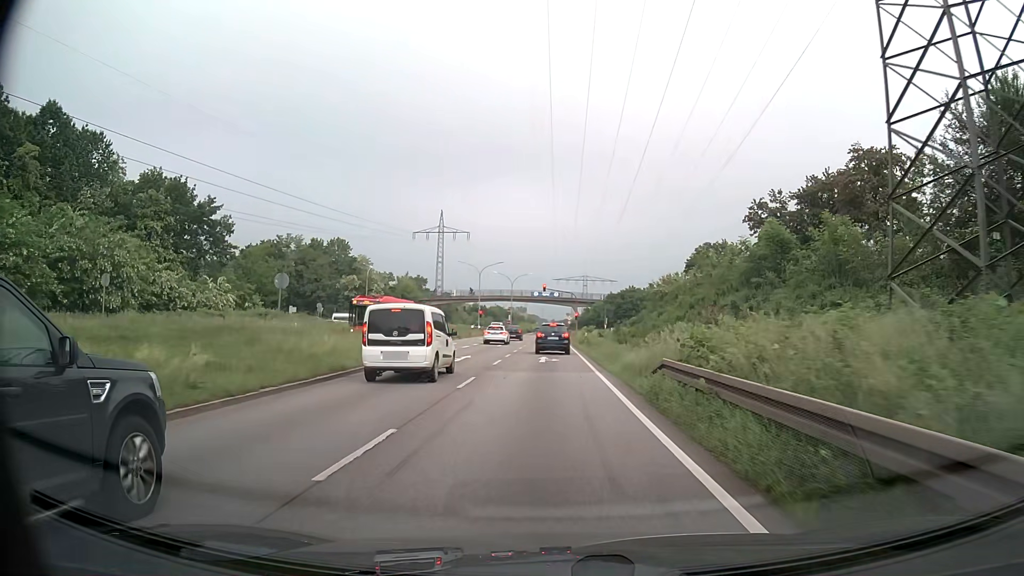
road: primary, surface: asphalt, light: Day
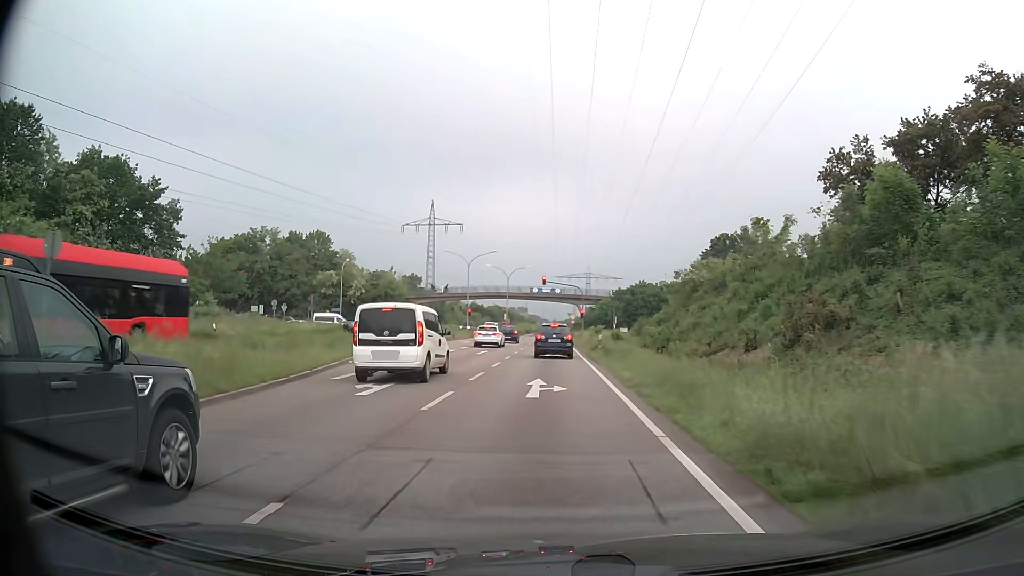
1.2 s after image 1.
(0.0, +12.8) m; 0°
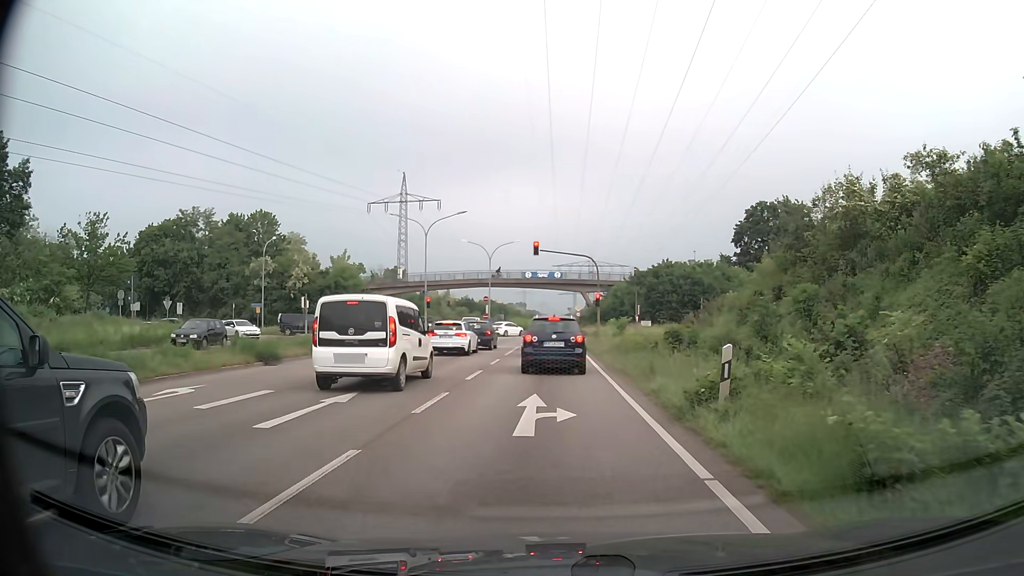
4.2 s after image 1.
(0.0, +24.2) m; 0°
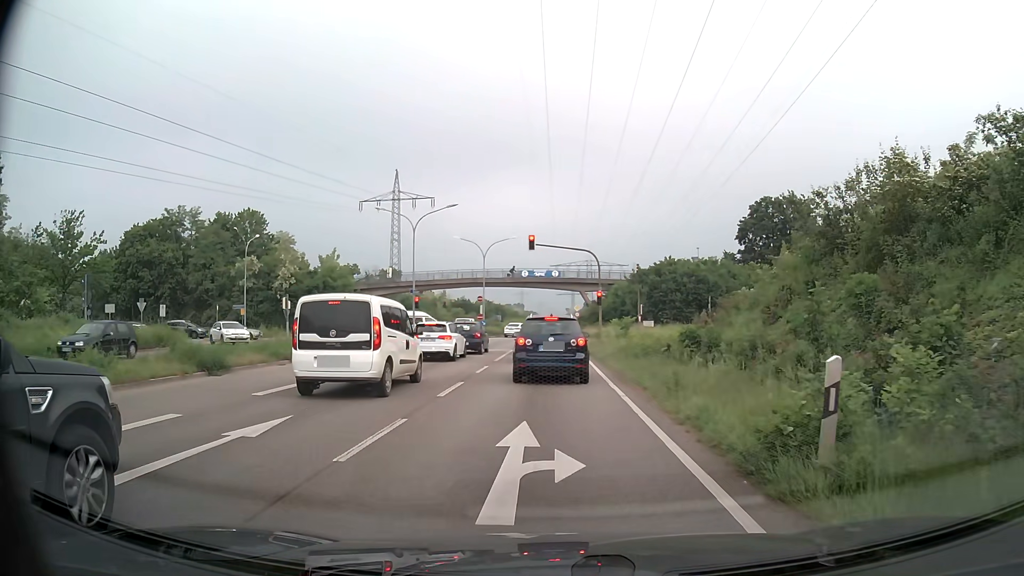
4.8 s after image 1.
(0.0, +3.5) m; 0°
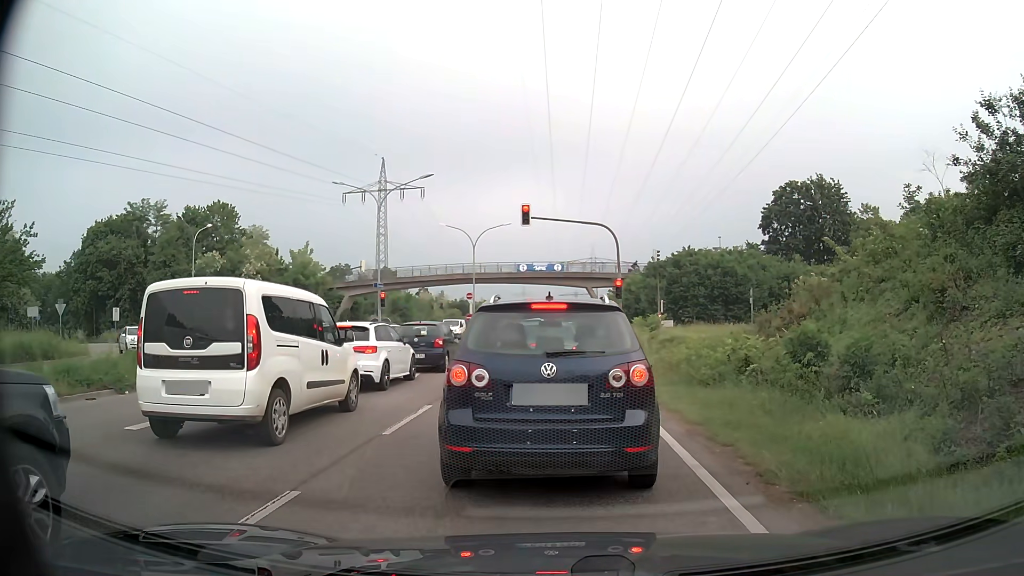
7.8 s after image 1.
(-0.1, +9.8) m; +1°
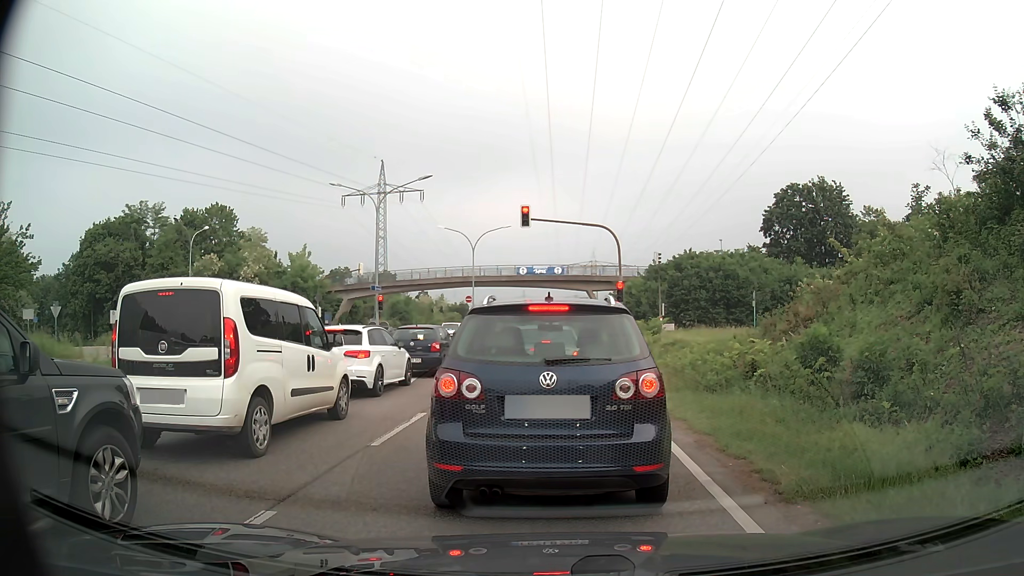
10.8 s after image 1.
(0.0, +0.5) m; 0°
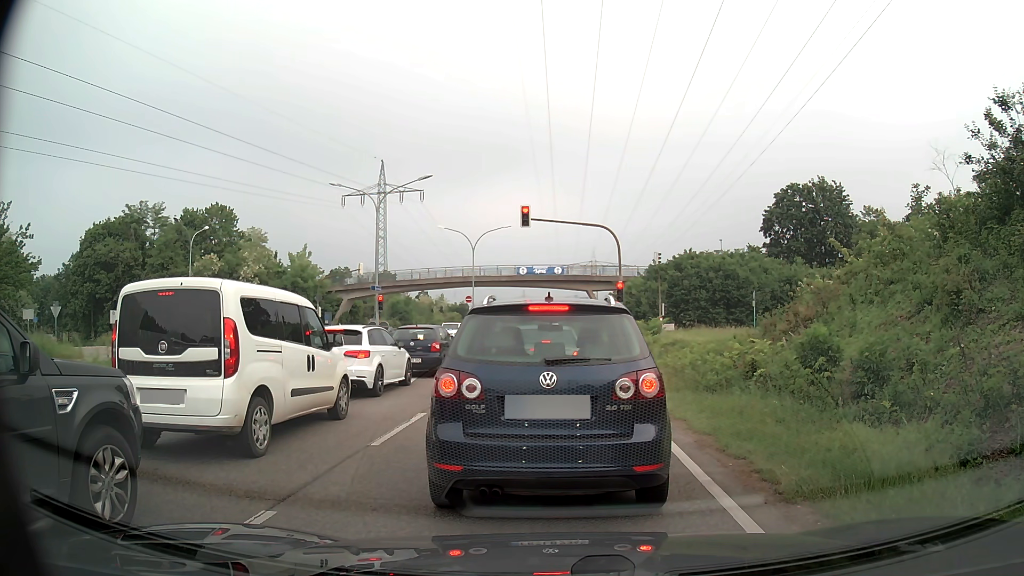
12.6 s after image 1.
(0.0, 0.0) m; 0°
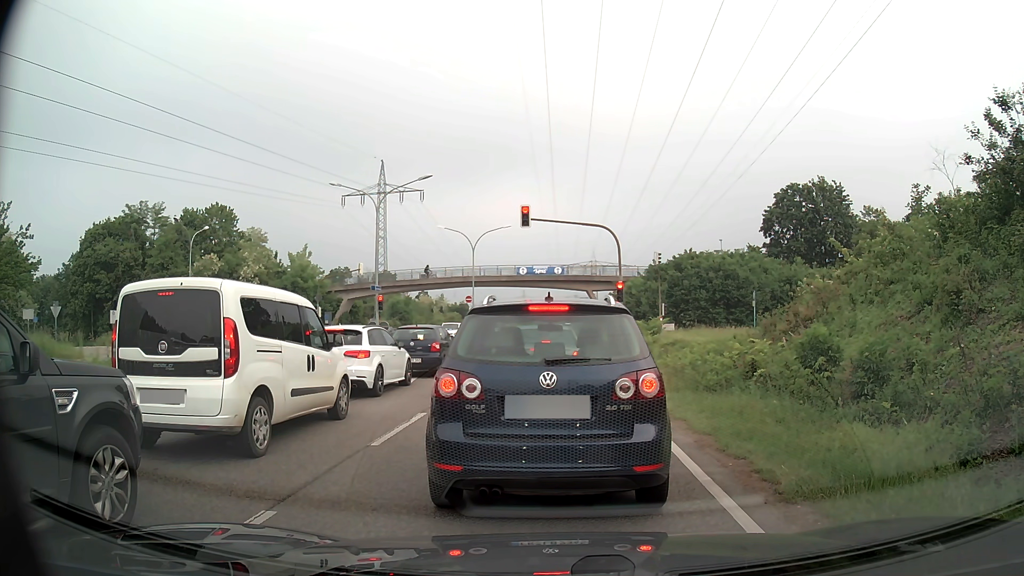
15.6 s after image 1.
(0.0, 0.0) m; 0°
(0, +10) (-1, +20) (-1, +30) (-2, +40) (-2, +50) (-3, +60) (-3, +70) (-3, +80) (-4, +90) (-4, +100) m
